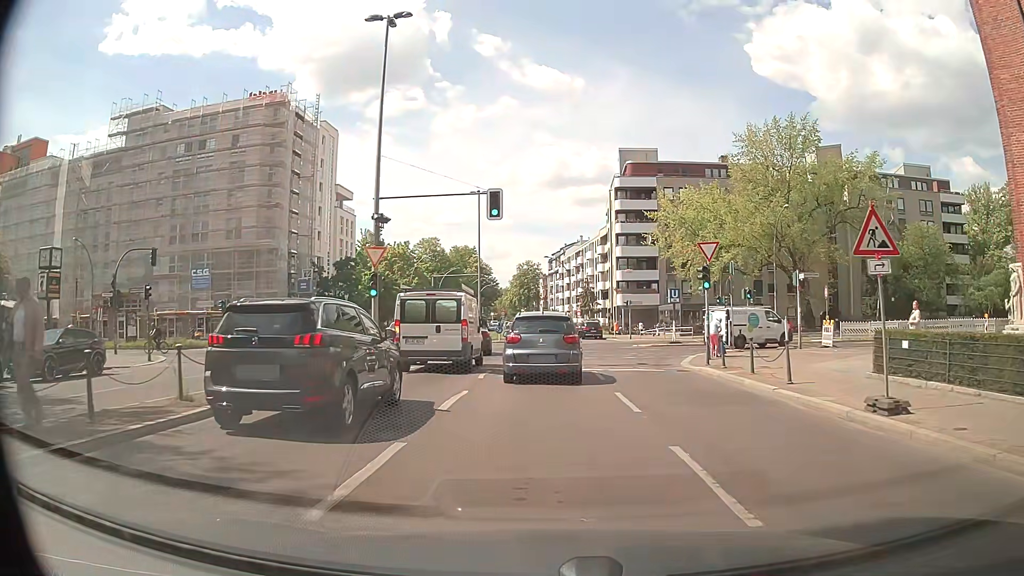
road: tertiary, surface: asphalt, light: Day
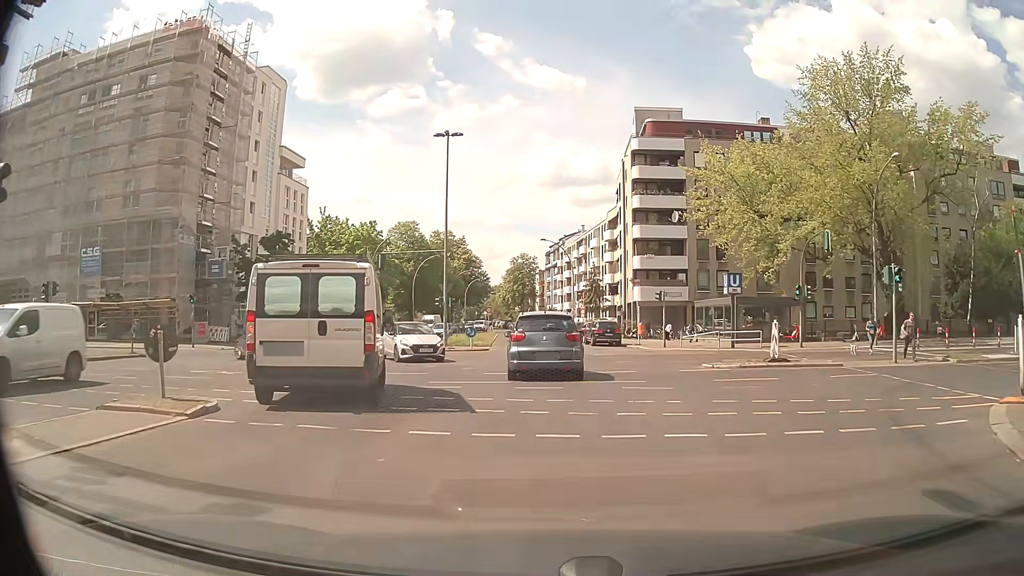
(-0.4, +18.2) m; -1°
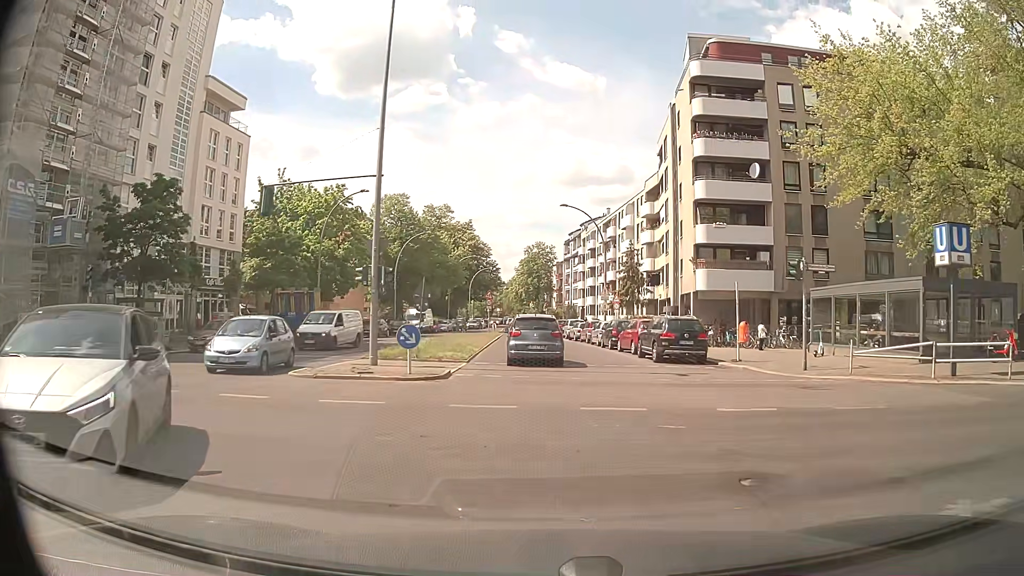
(-0.3, +20.3) m; -1°
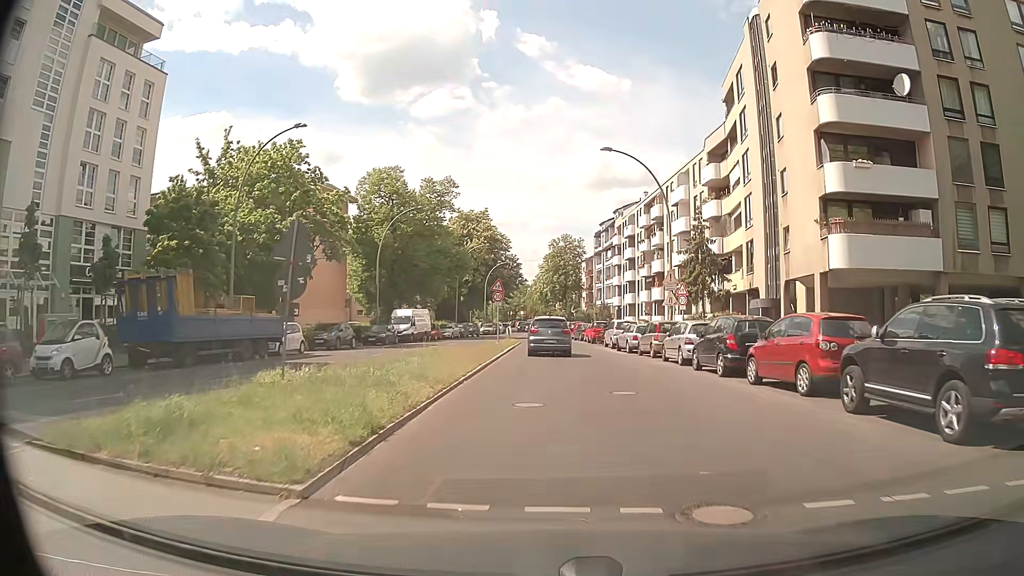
(-0.4, +17.6) m; -3°
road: residential
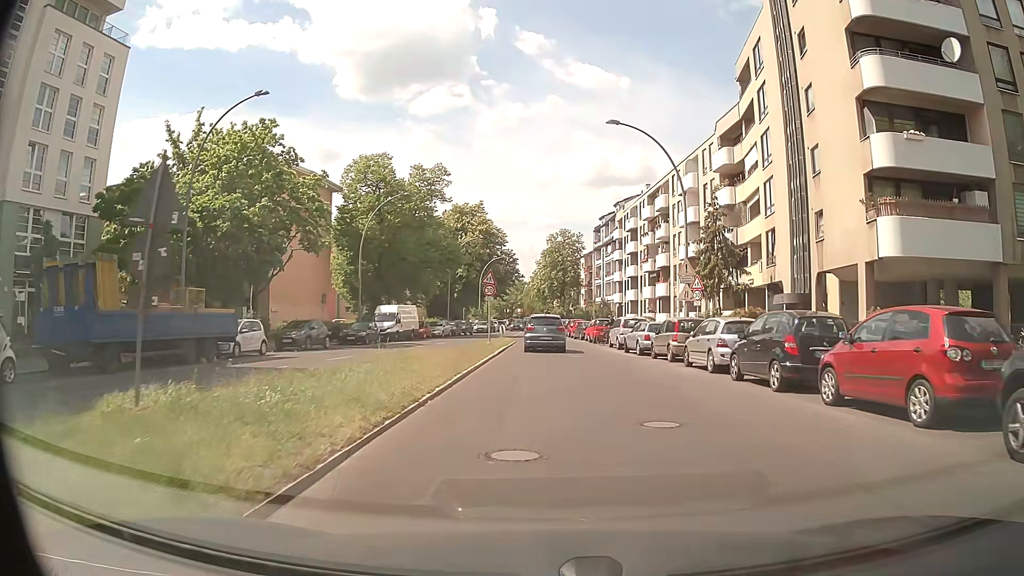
(0.0, +4.4) m; 0°
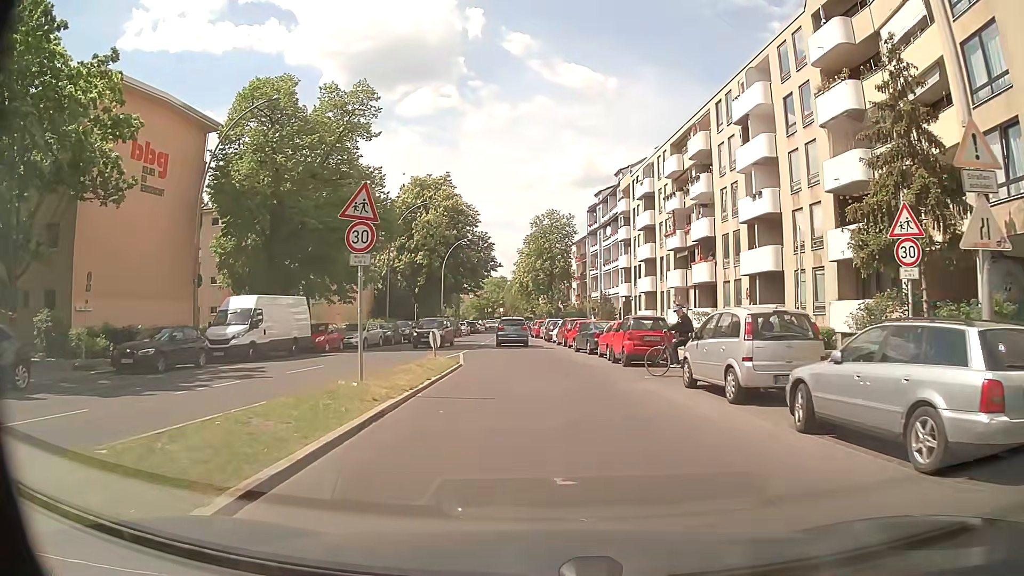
(+0.5, +22.3) m; +2°
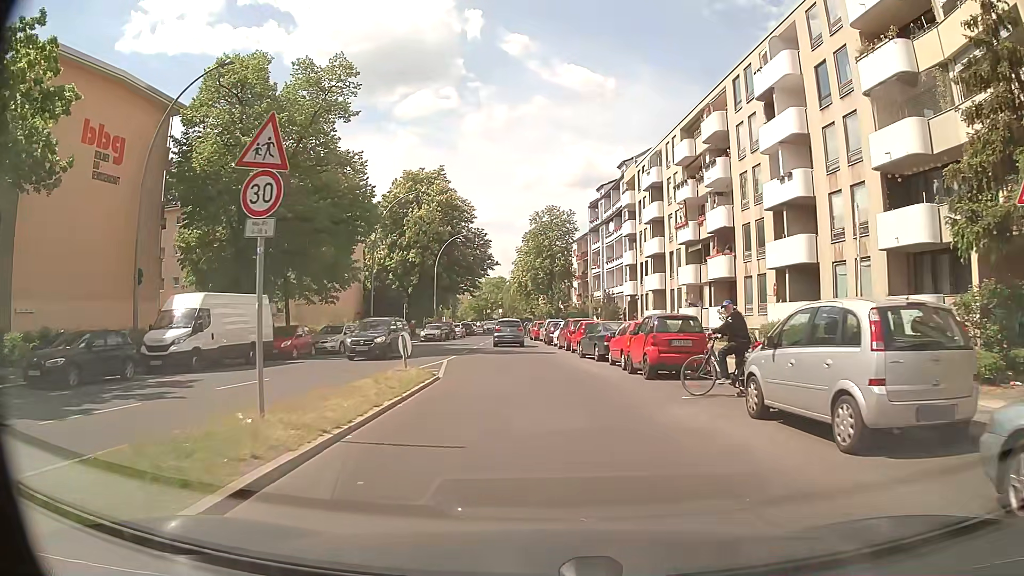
(0.0, +4.5) m; -1°
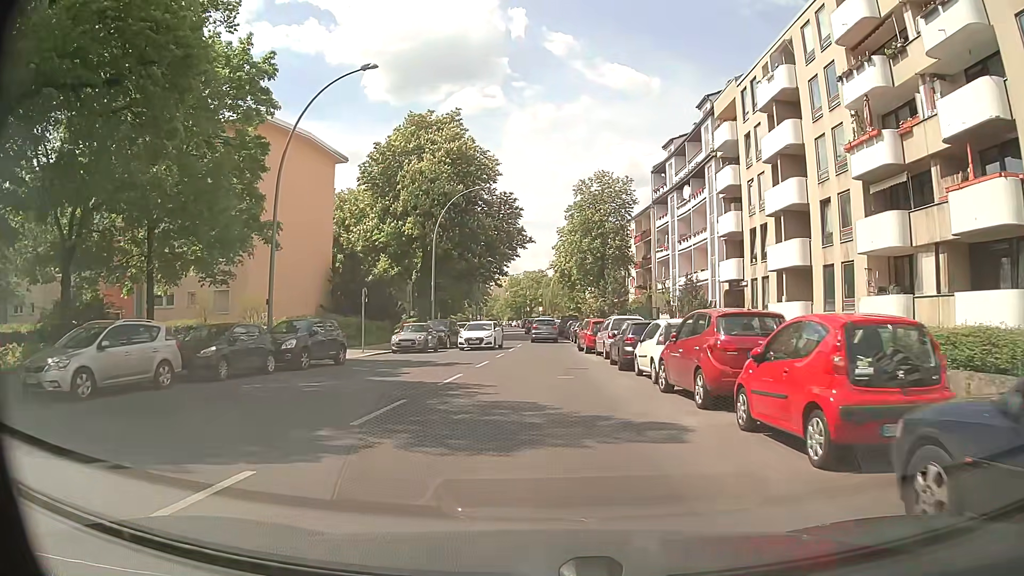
(-0.5, +22.8) m; -3°
(0, +10) (0, +20) (0, +30) (0, +40) (0, +50) (0, +60) (-1, +70) (-2, +80) (-3, +90) (-3, +100) m
